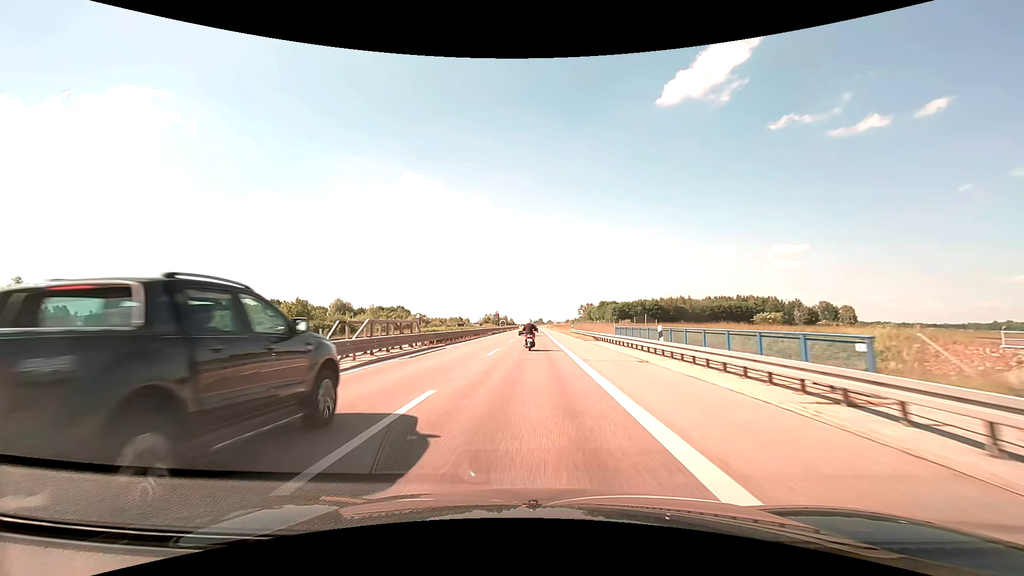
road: trunk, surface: asphalt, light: Day
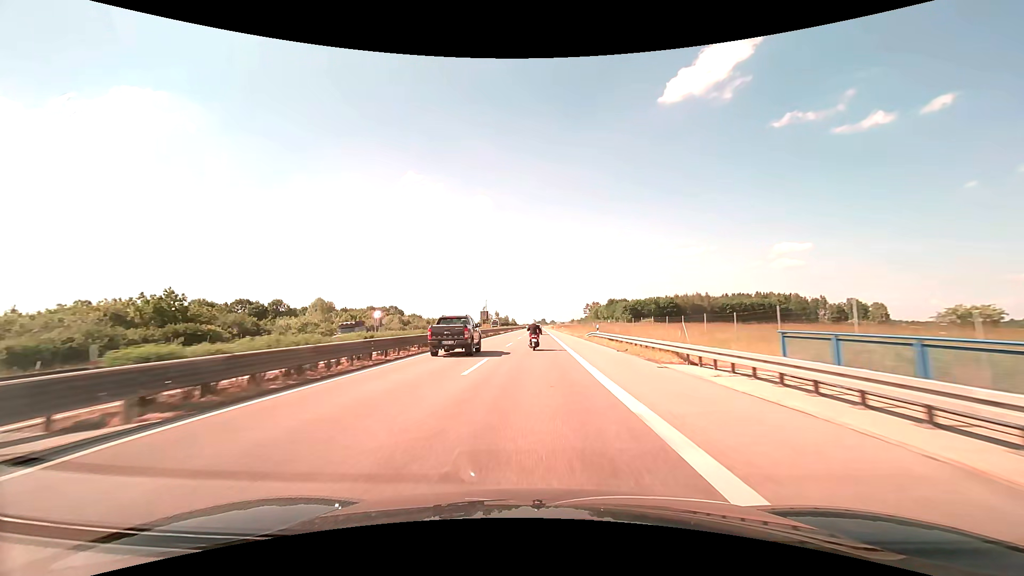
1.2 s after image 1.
(-0.1, +25.7) m; 0°
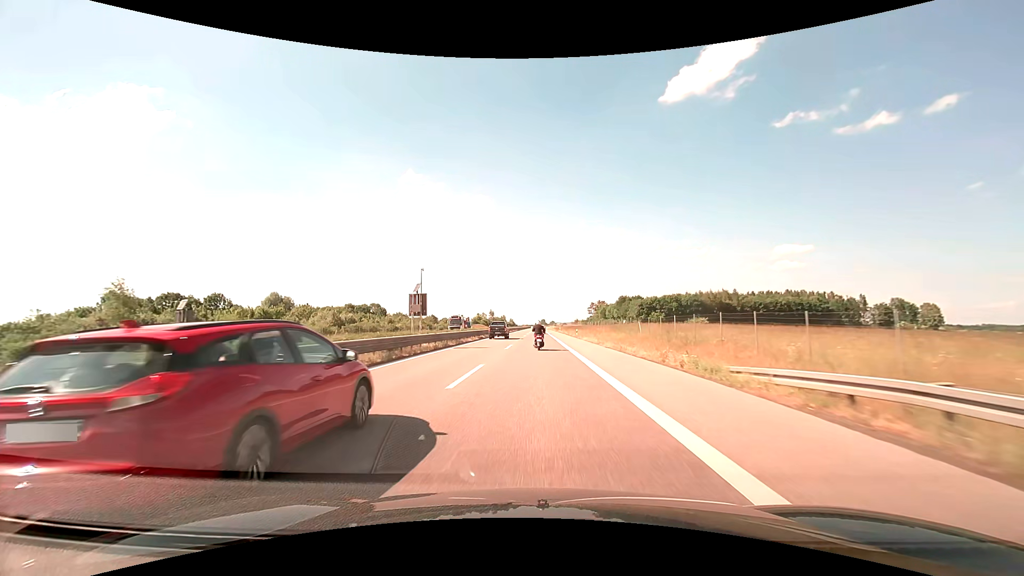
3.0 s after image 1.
(-0.1, +38.9) m; 0°
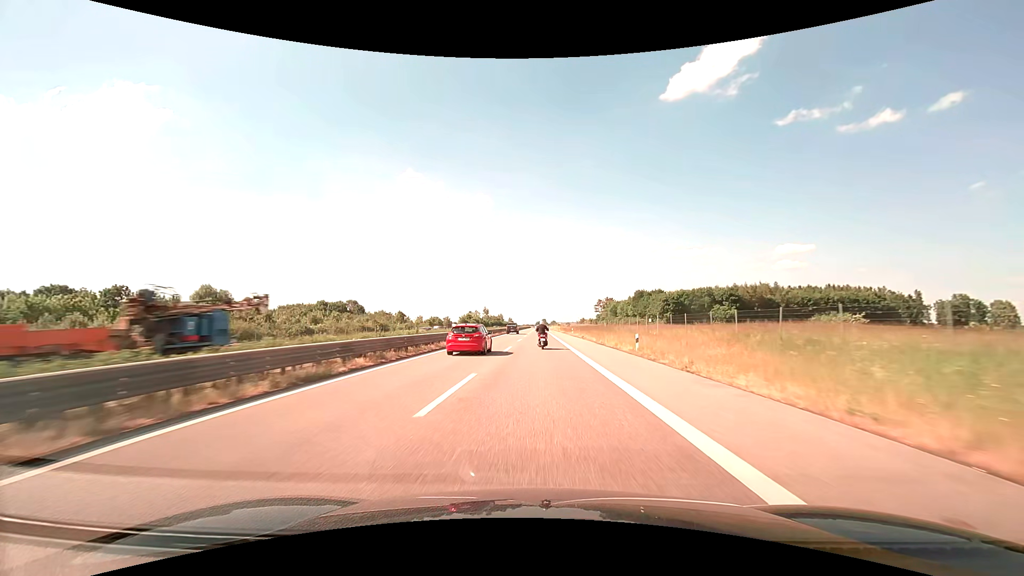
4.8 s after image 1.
(0.0, +39.4) m; 0°
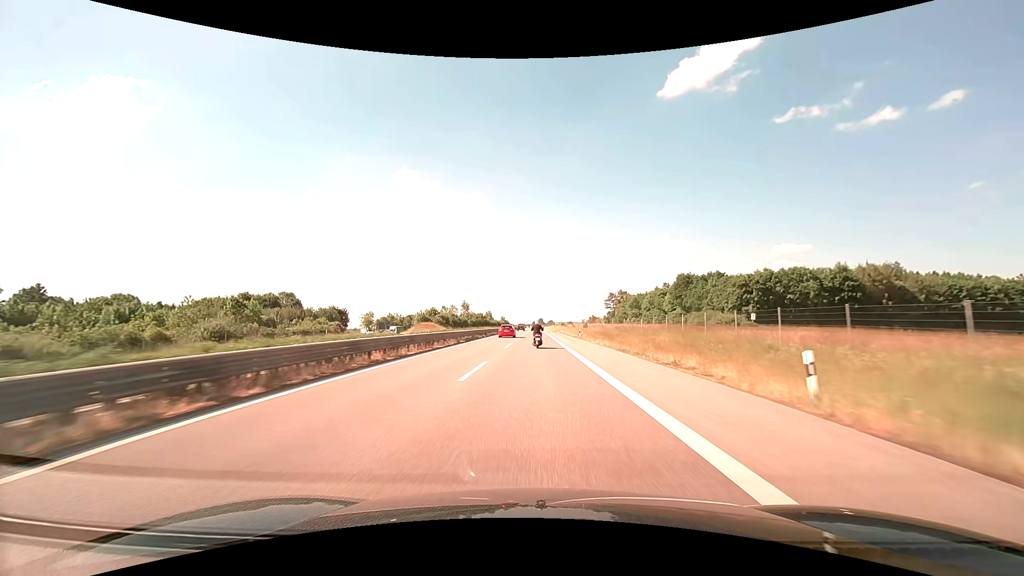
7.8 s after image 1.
(+0.1, +67.1) m; 0°
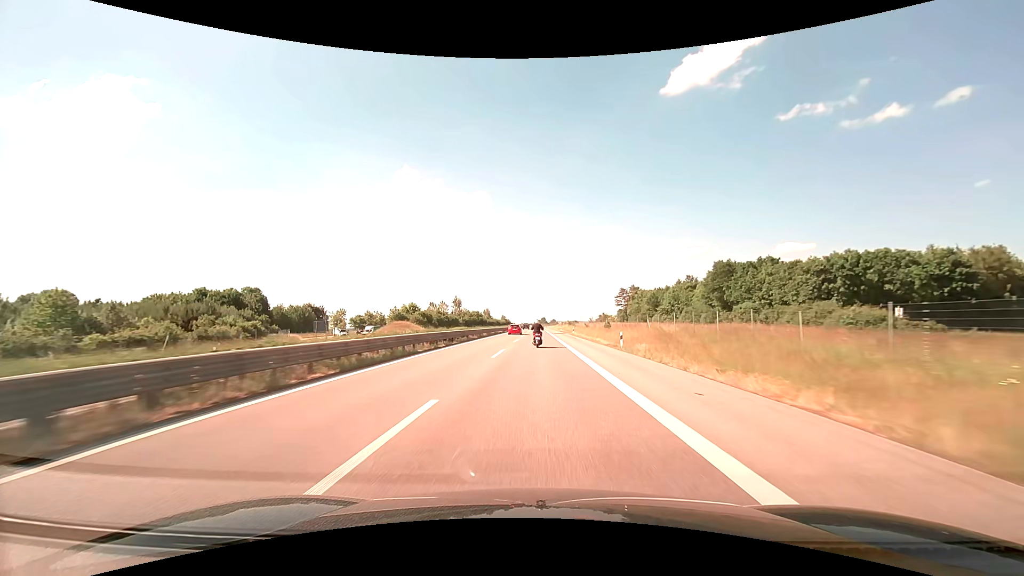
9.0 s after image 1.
(-0.1, +27.4) m; 0°
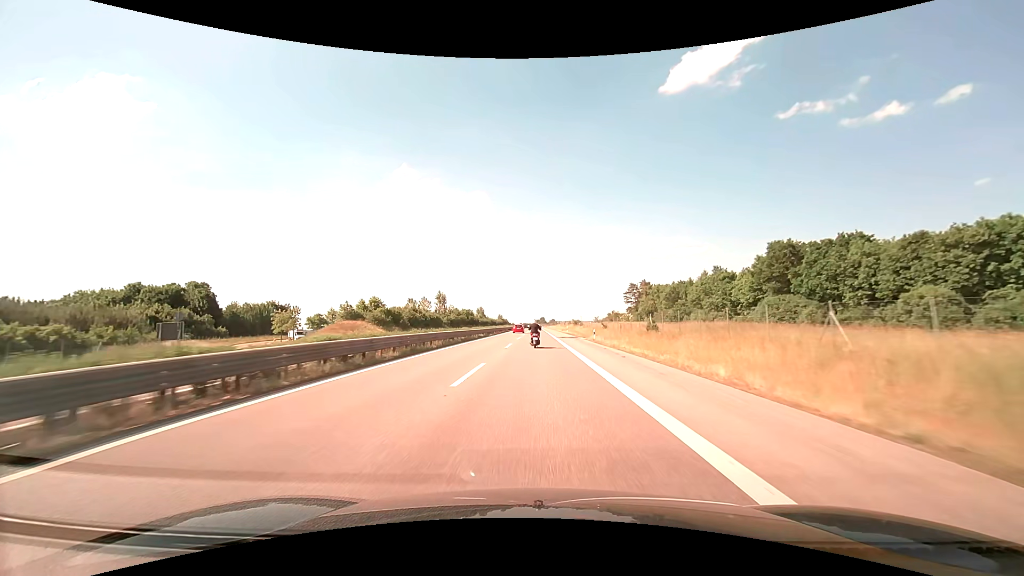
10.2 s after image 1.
(0.0, +27.4) m; 0°
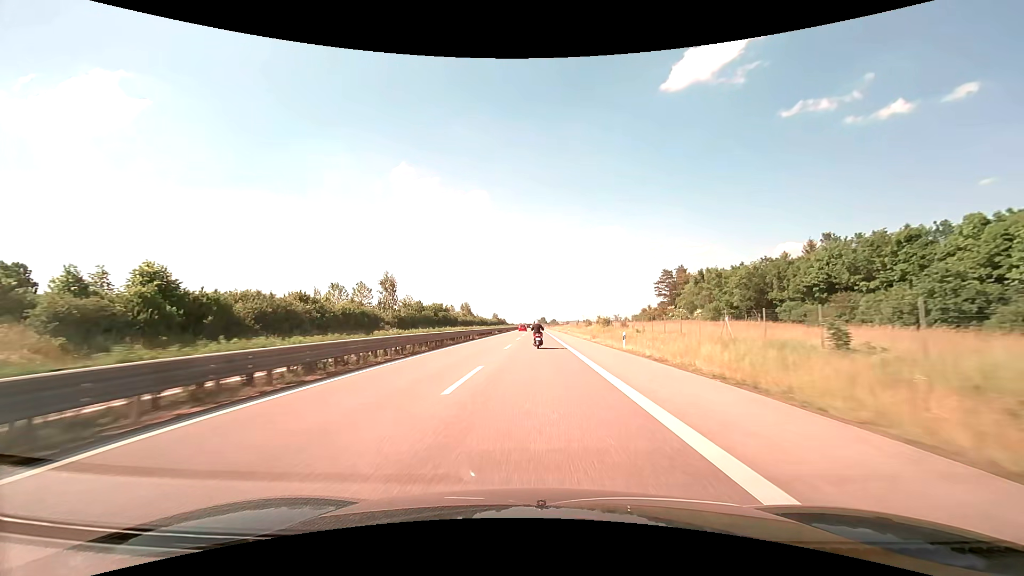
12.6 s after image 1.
(0.0, +54.9) m; 0°
(0, +10) (0, +20) (0, +30) (0, +40) (0, +50) (0, +60) (0, +70) (0, +80) (0, +90) (0, +100) m
